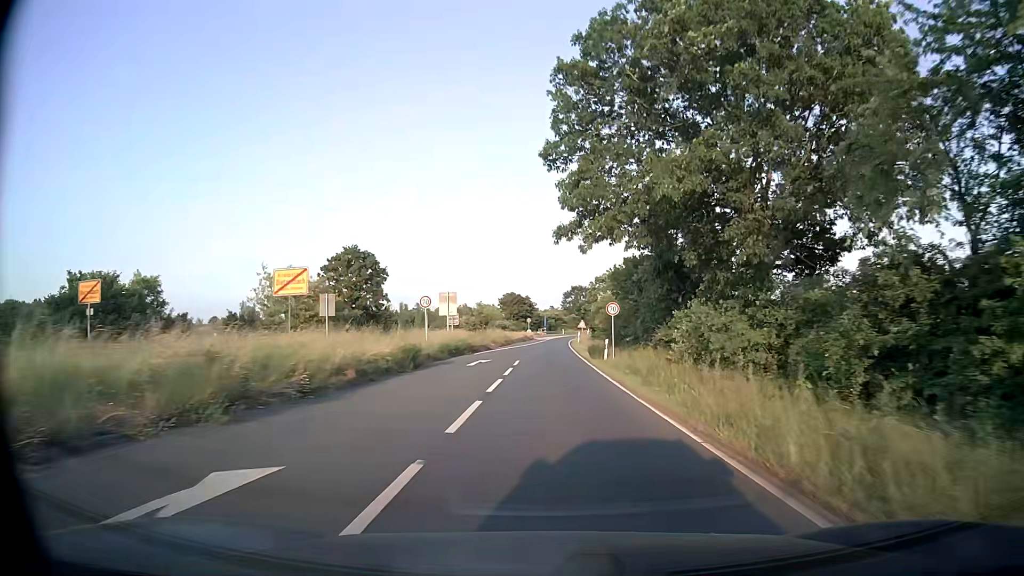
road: primary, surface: asphalt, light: Day
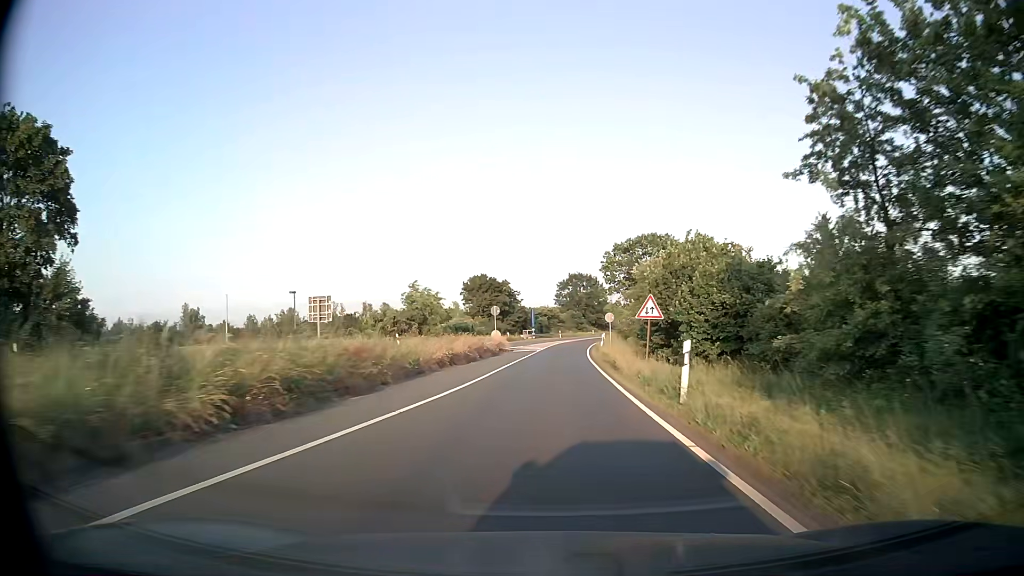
(+0.4, +49.3) m; +1°
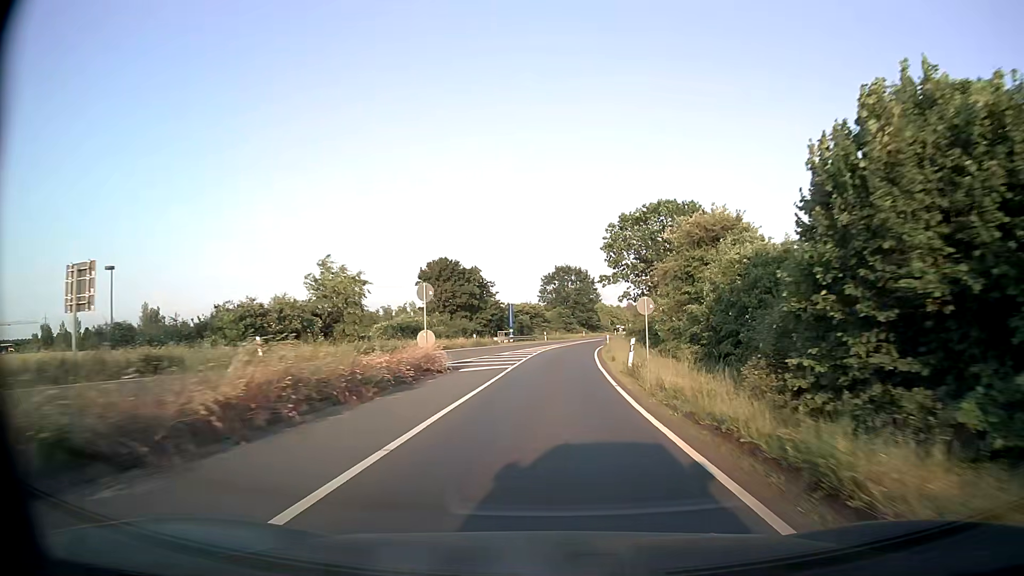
(+0.1, +20.9) m; +1°
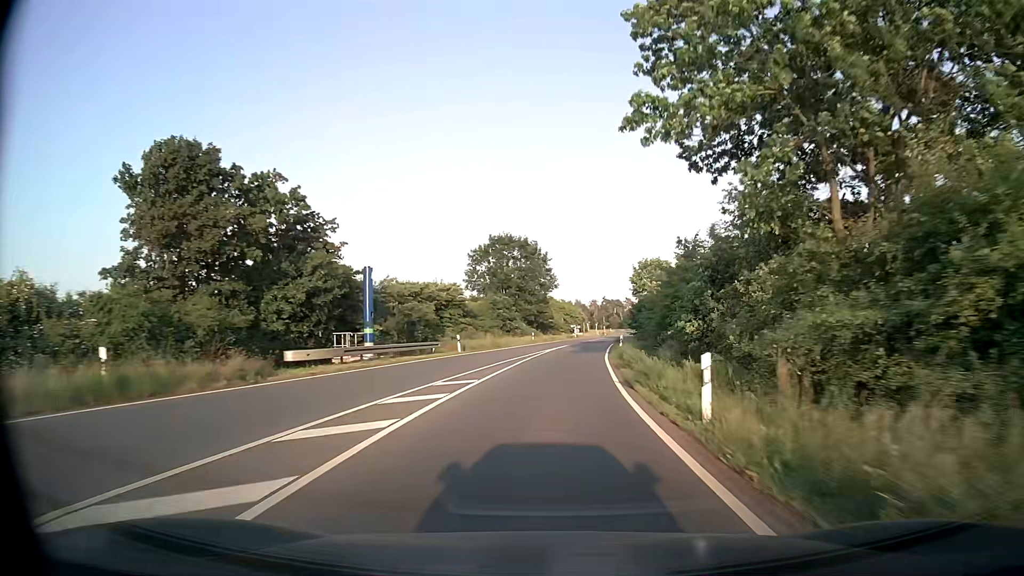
(+1.6, +43.0) m; +5°
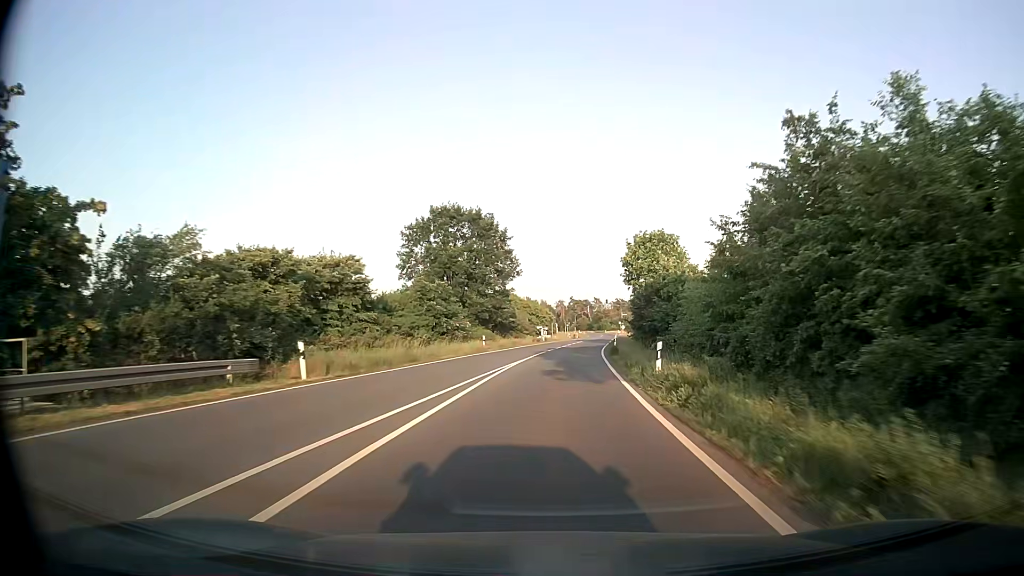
(+0.5, +22.1) m; +3°
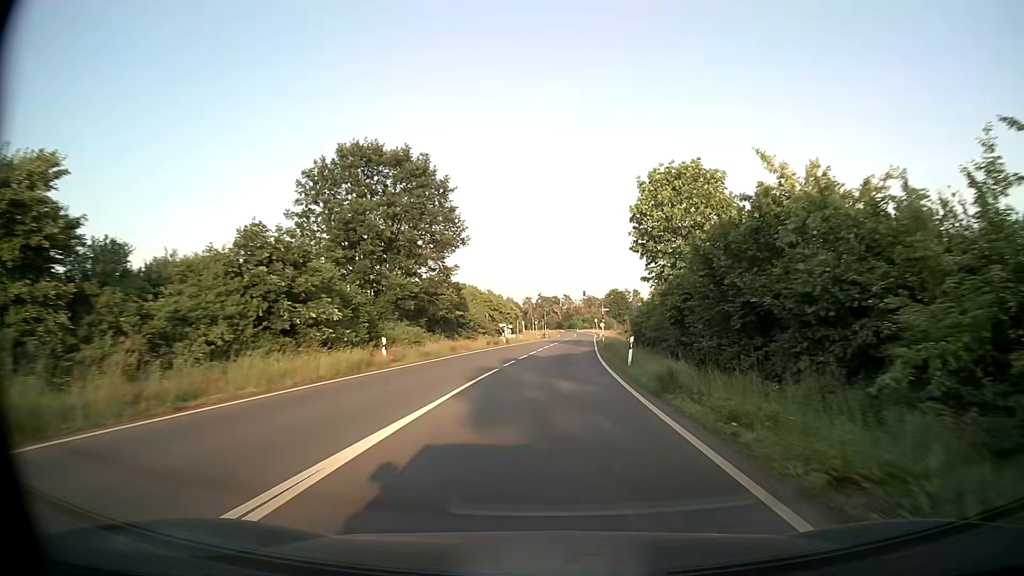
(+0.5, +22.4) m; +3°
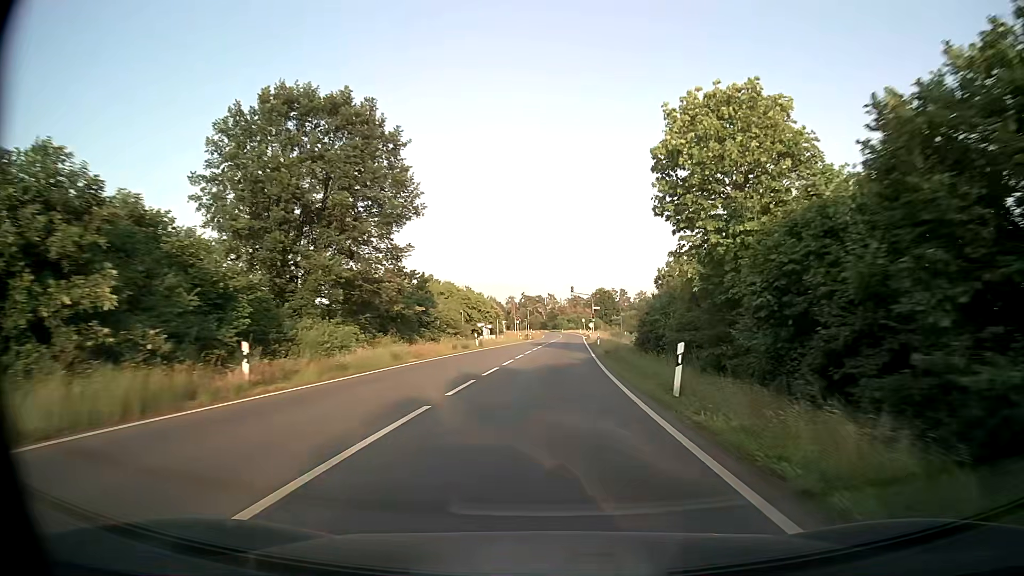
(+0.1, +11.2) m; +1°
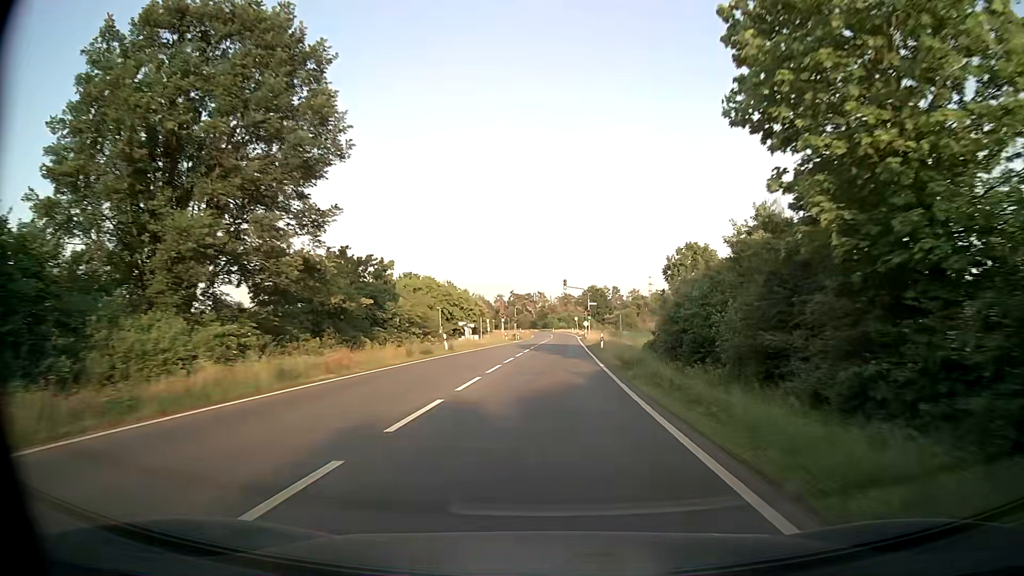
(+0.1, +11.1) m; +1°
(0, +10) (0, +20) (0, +30) (+1, +40) (+1, +50) (+1, +60) (+2, +70) (+2, +80) (+3, +90) (+3, +100) m
